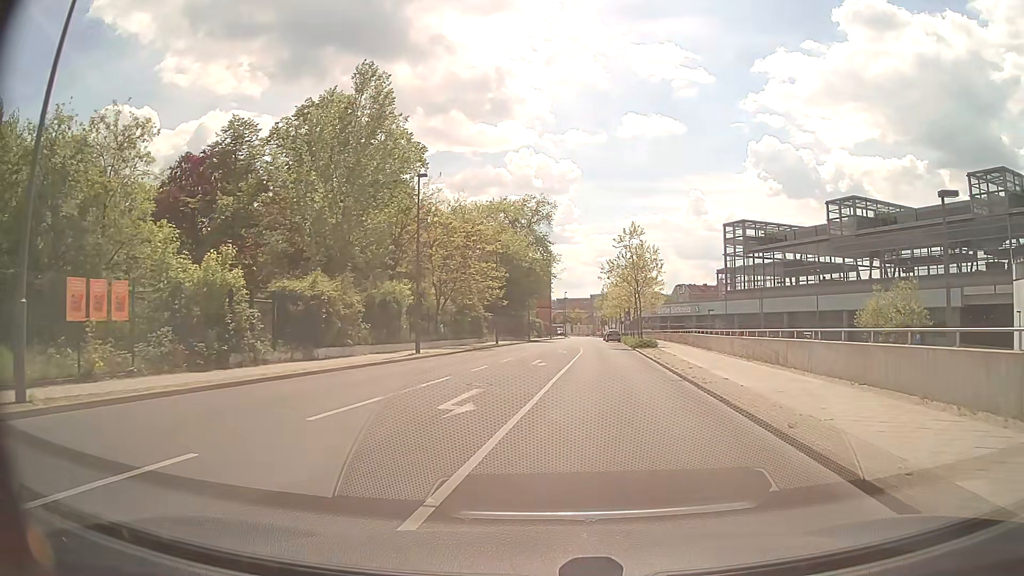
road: unclassified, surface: asphalt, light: Day
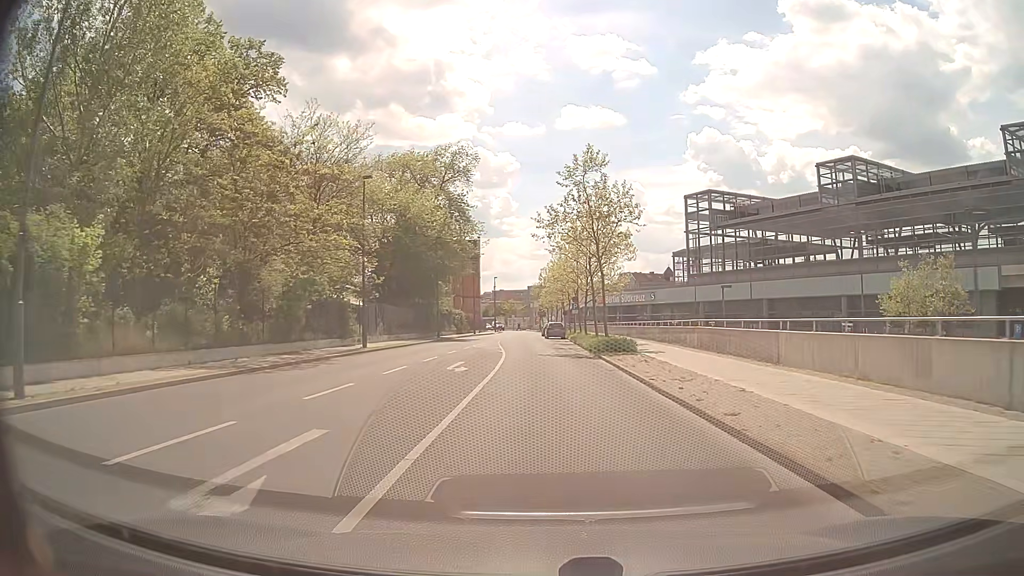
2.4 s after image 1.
(+2.0, +22.1) m; +6°
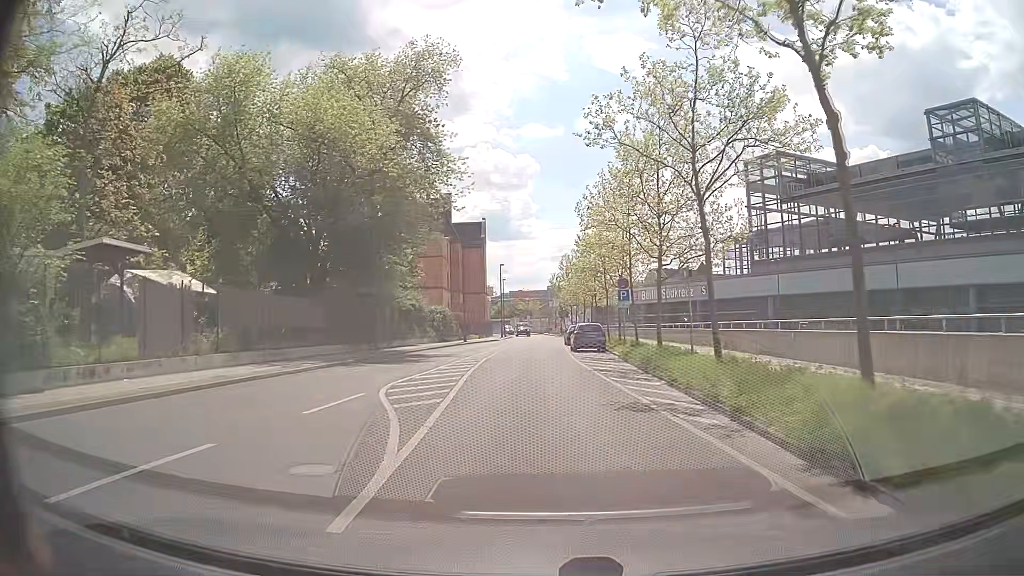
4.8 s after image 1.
(-0.2, +25.8) m; -1°
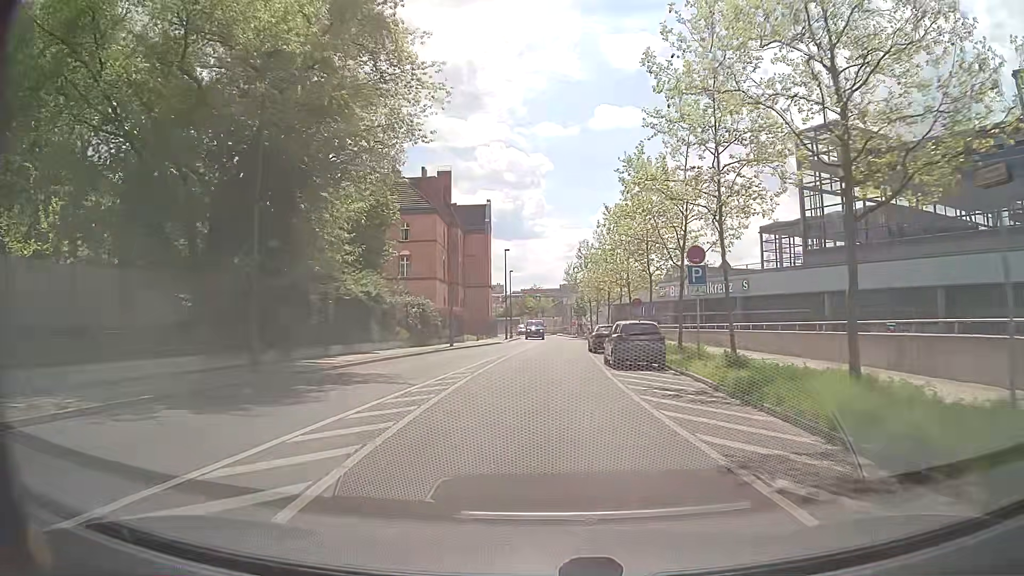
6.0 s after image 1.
(-0.3, +14.3) m; -1°
(0, +10) (0, +20) (0, +30) (0, +40) (+1, +50) (+1, +60) (+2, +70) (+2, +80) (+1, +90) (-1, +100) m
